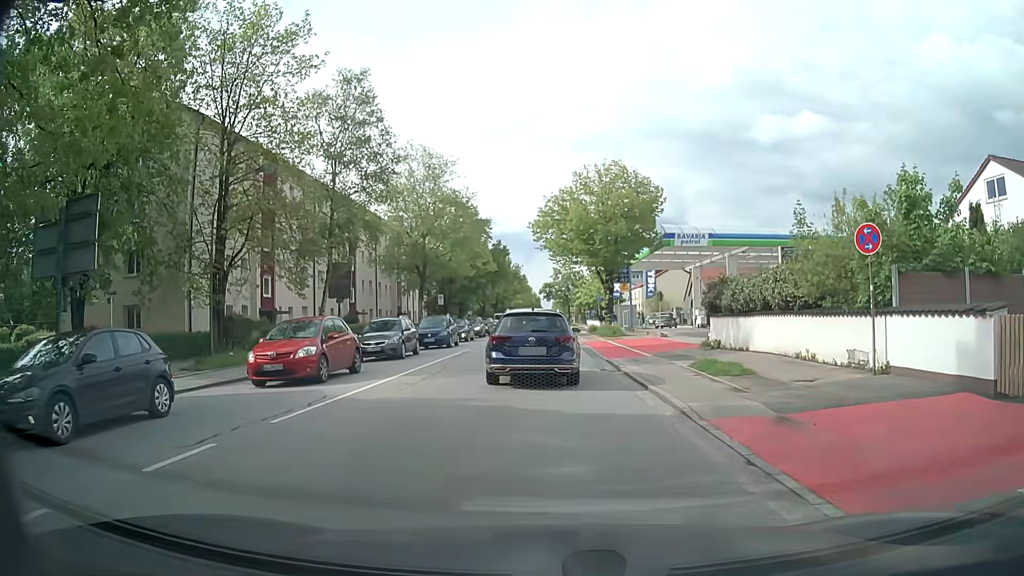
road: secondary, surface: asphalt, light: Day
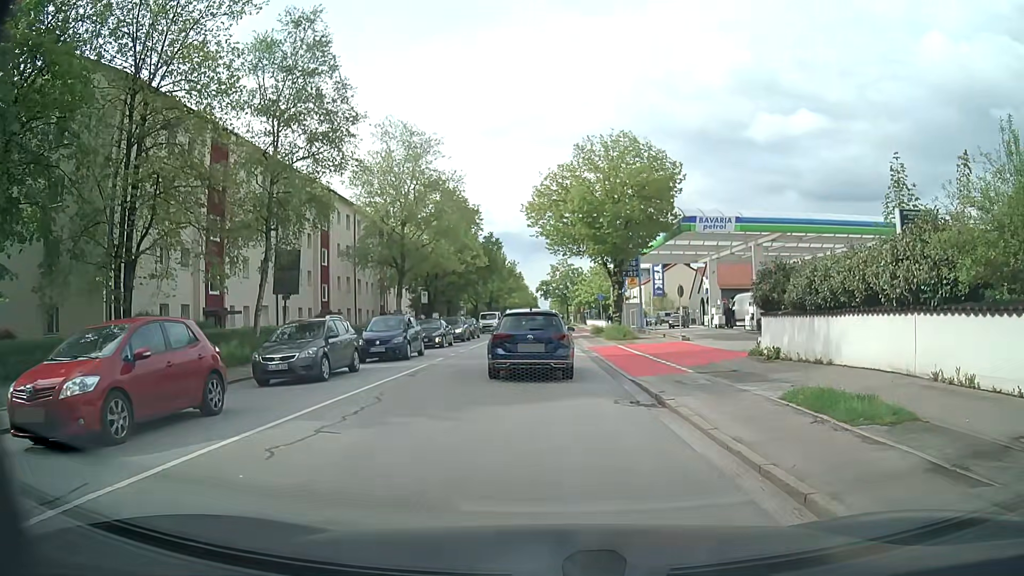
(+0.1, +6.8) m; 0°
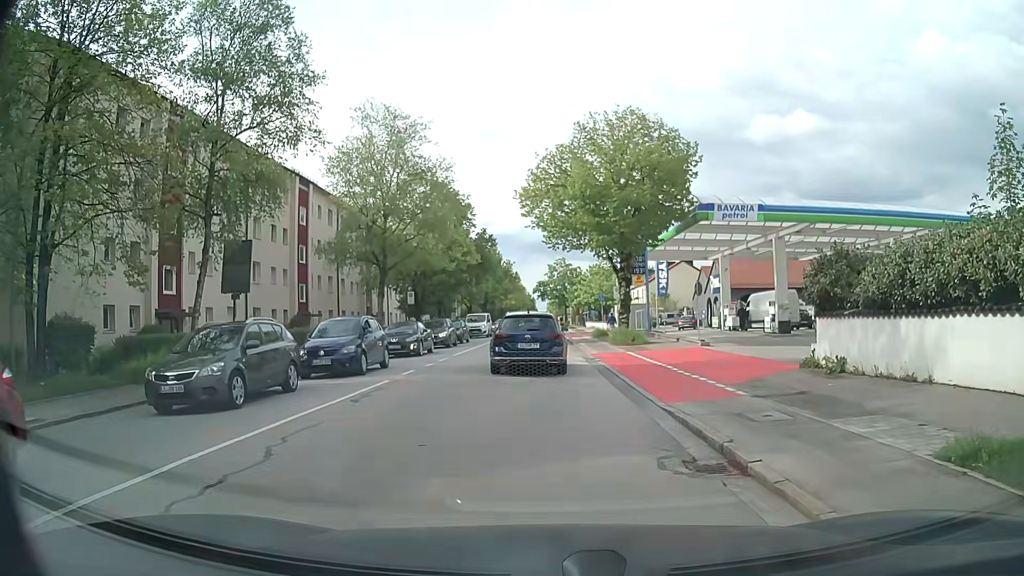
(+0.1, +4.5) m; +1°
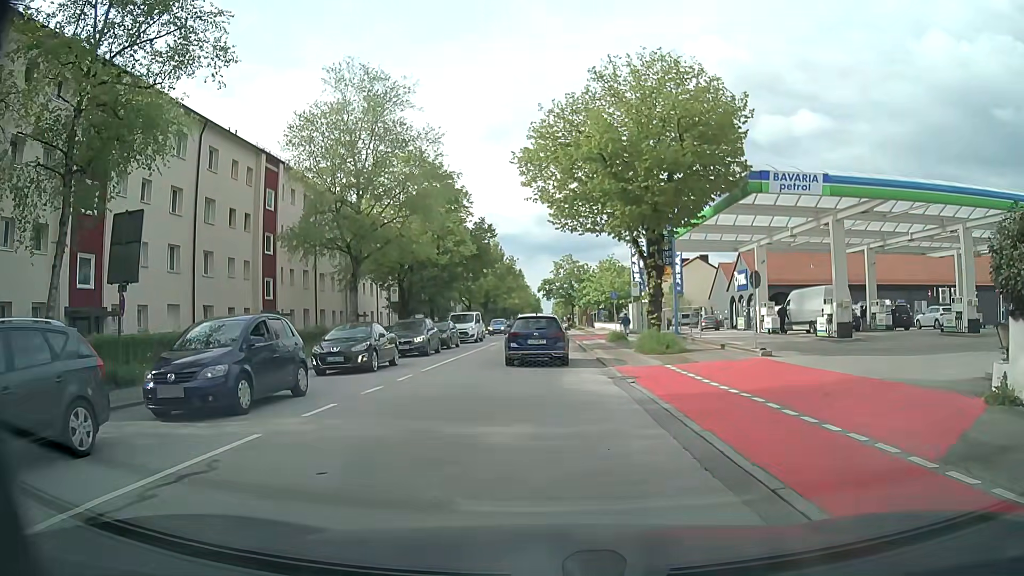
(0.0, +7.2) m; 0°
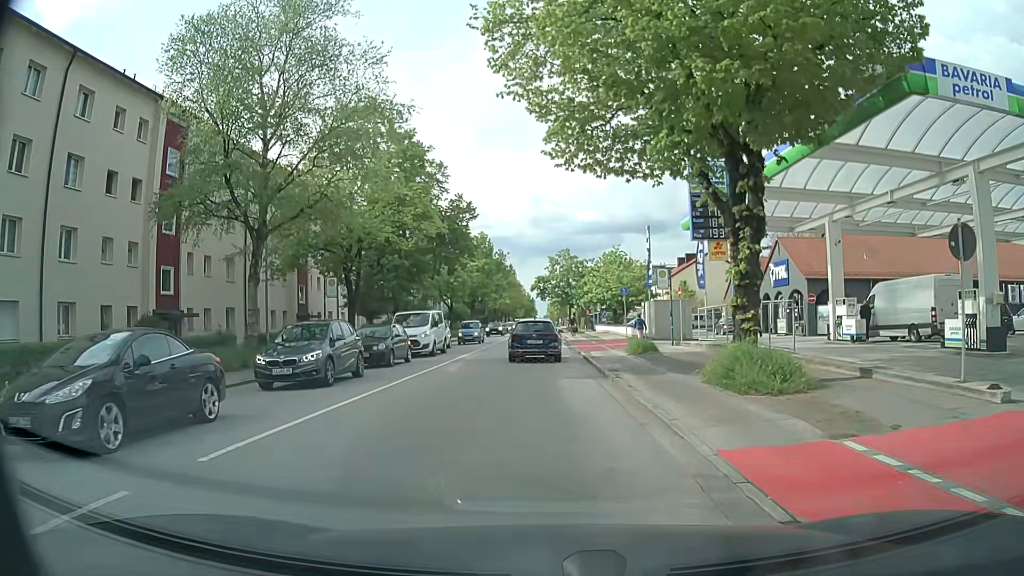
(0.0, +12.0) m; 0°
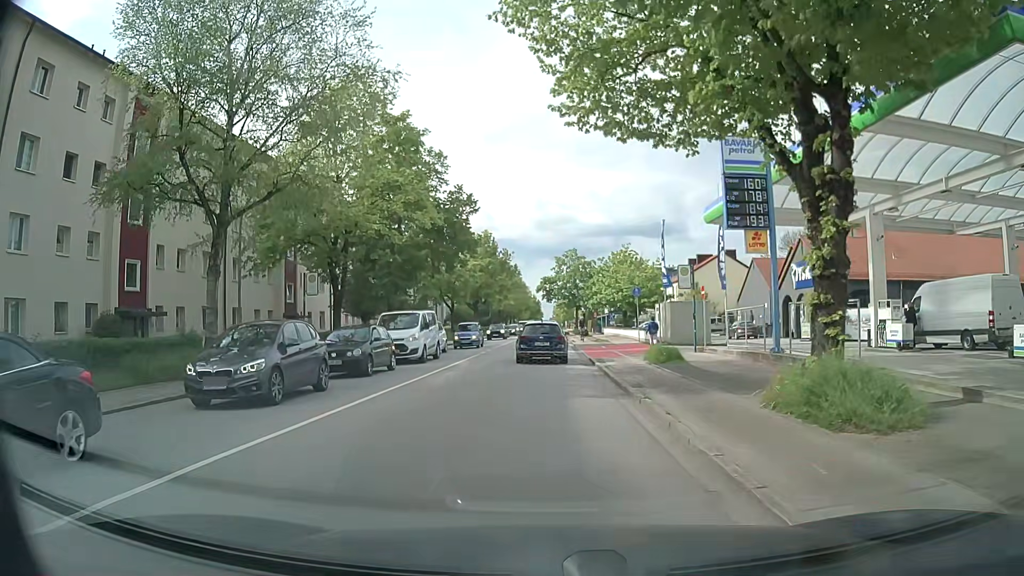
(0.0, +3.6) m; +1°
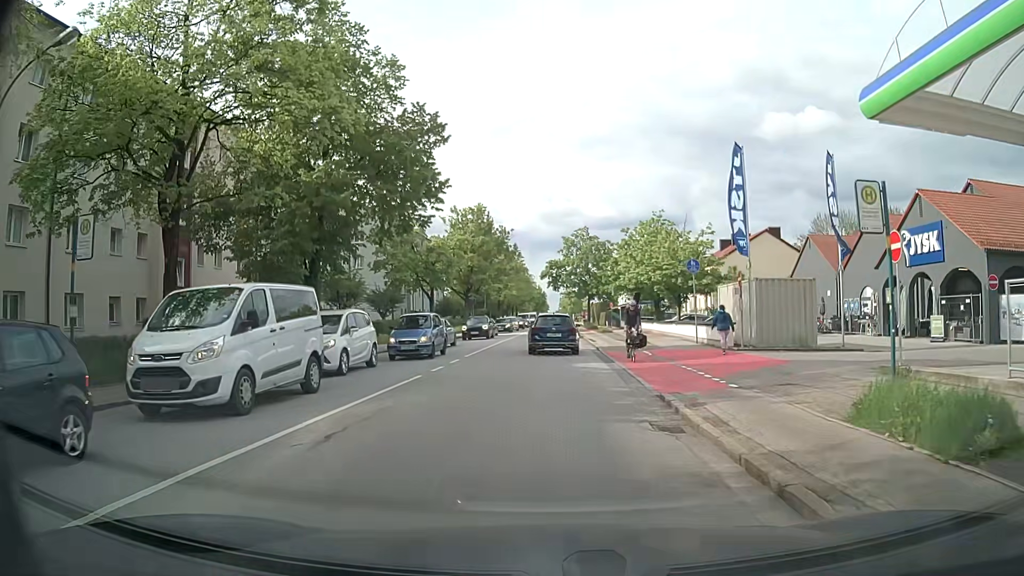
(-0.5, +15.7) m; -2°
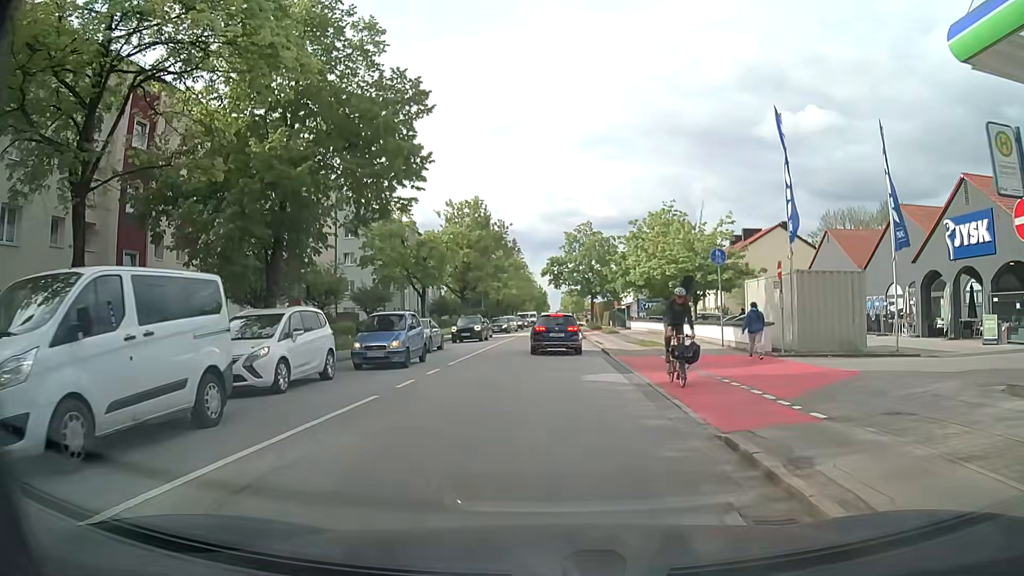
(0.0, +4.2) m; -1°
